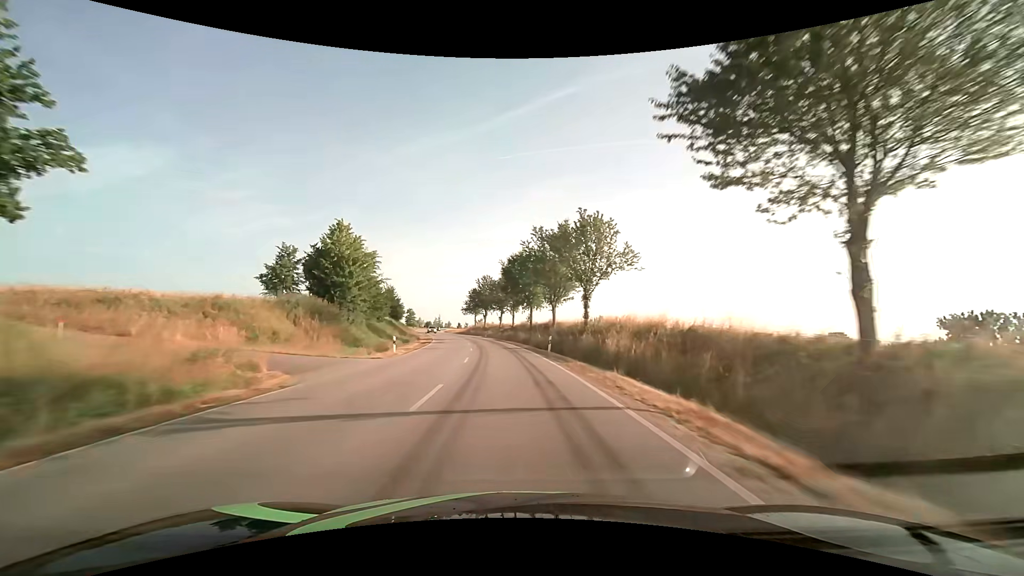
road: secondary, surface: asphalt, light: Day
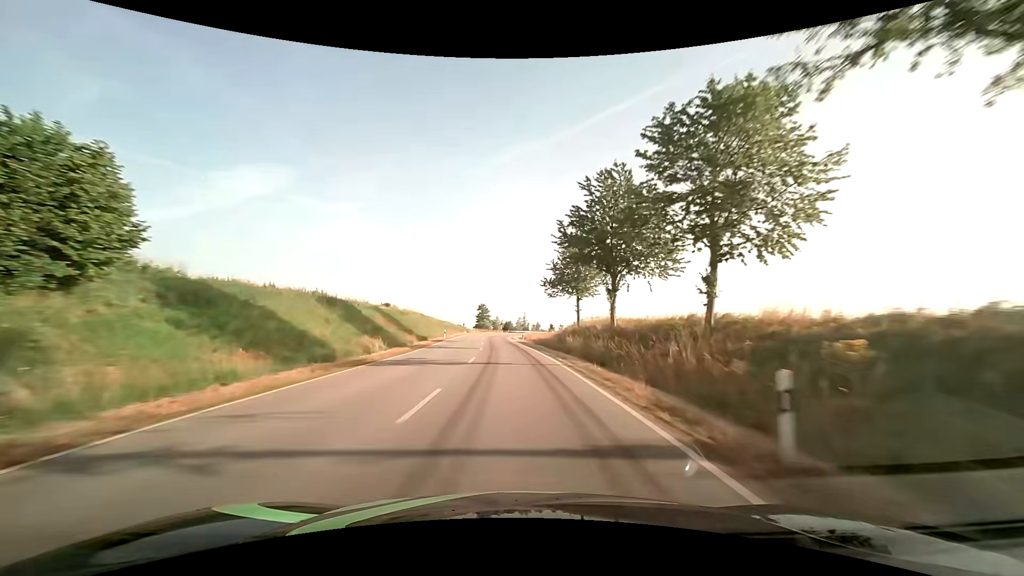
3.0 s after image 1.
(-6.6, +73.3) m; -11°
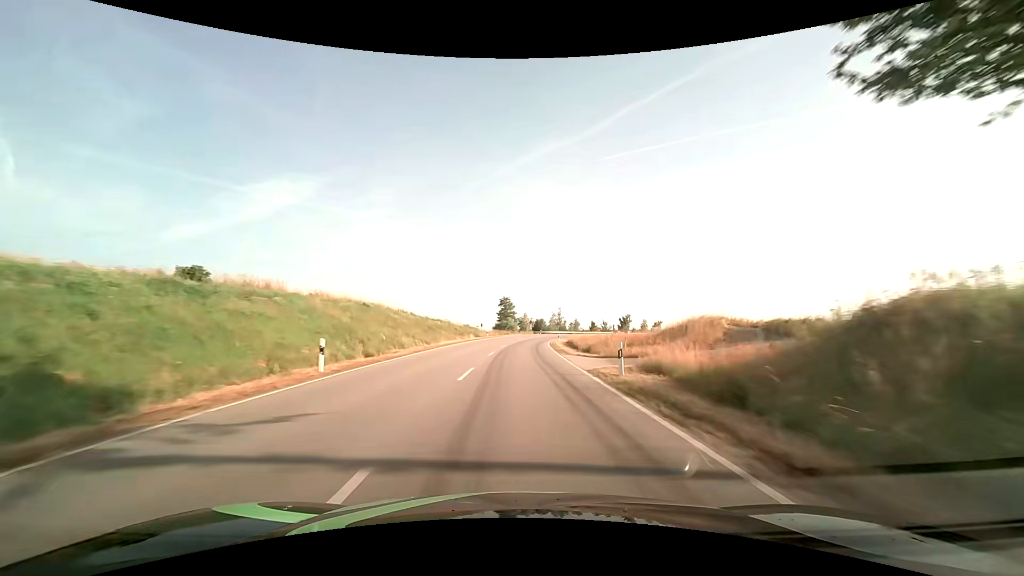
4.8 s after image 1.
(-1.7, +42.5) m; -4°
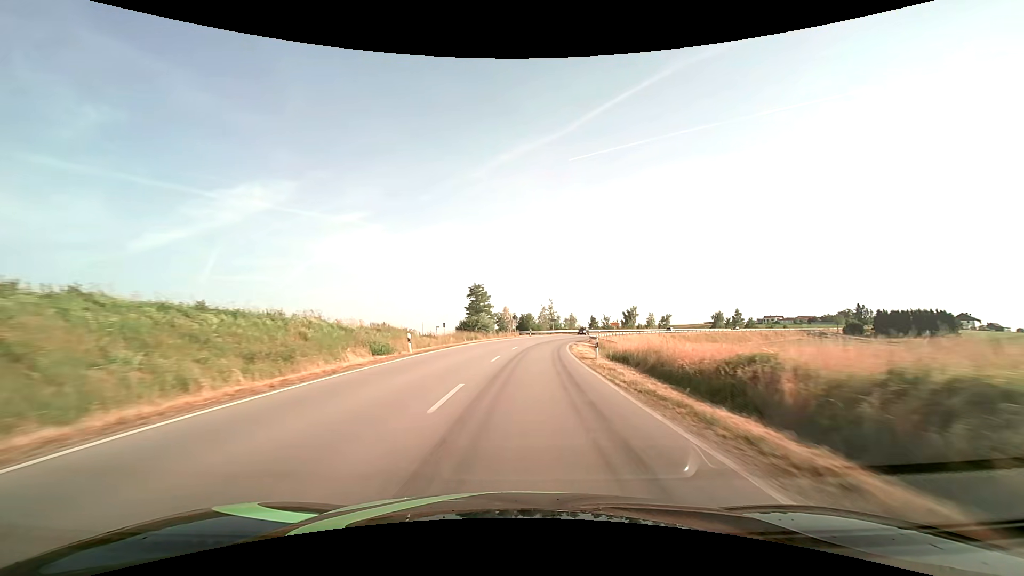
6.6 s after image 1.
(+0.3, +40.8) m; +2°
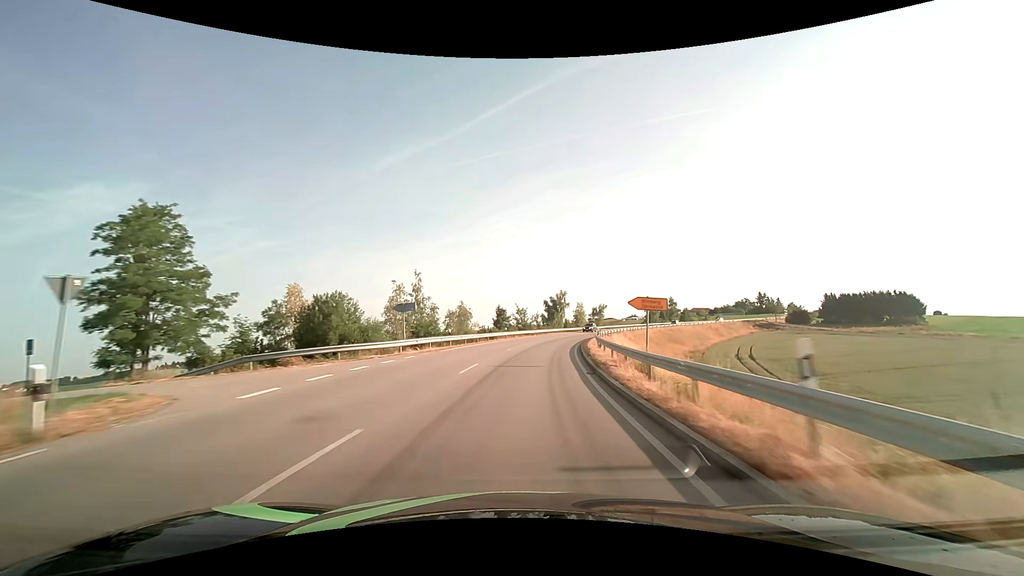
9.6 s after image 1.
(+6.7, +64.2) m; +13°
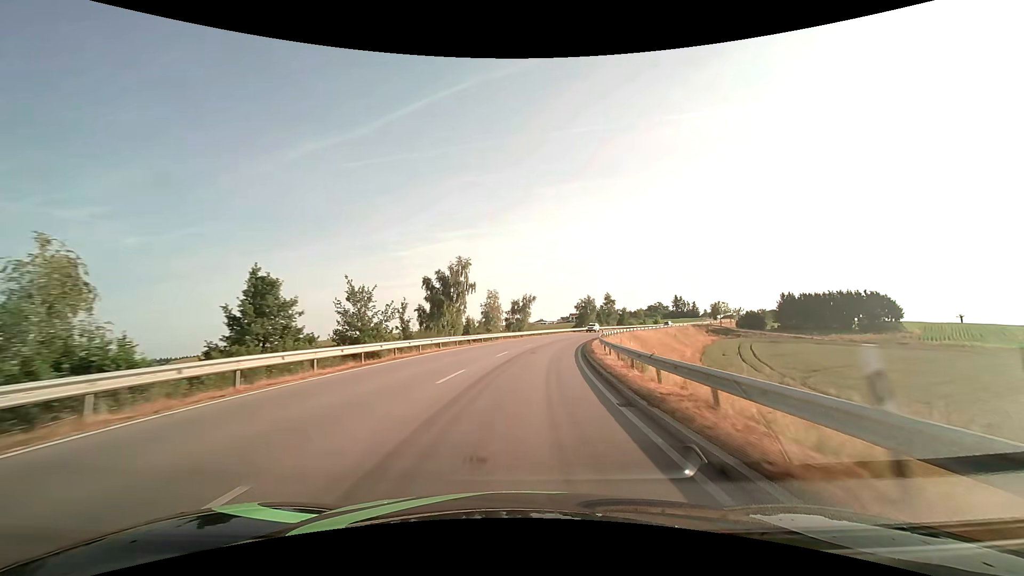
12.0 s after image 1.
(+4.7, +49.9) m; +11°
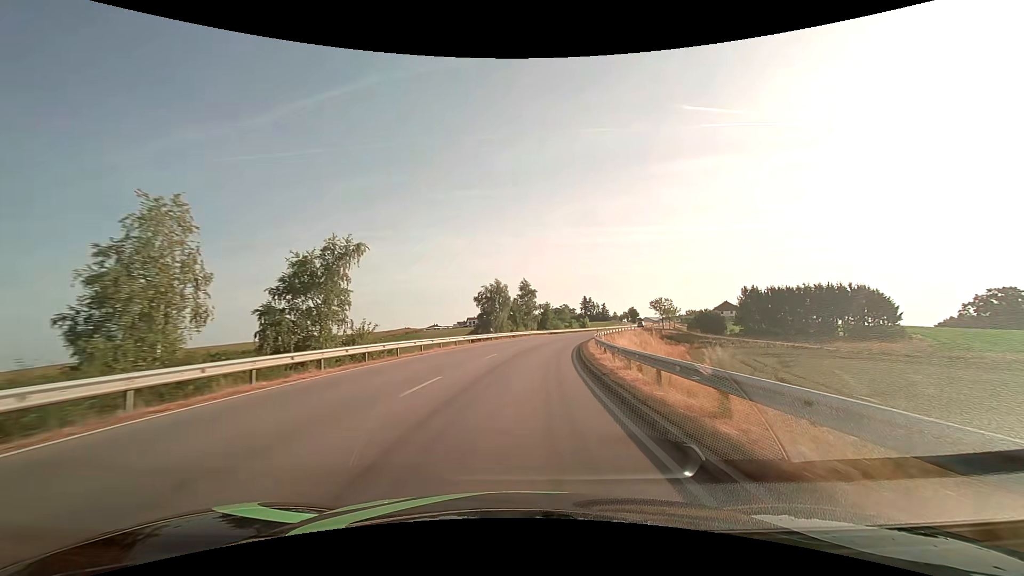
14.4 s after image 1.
(+5.2, +49.3) m; +12°
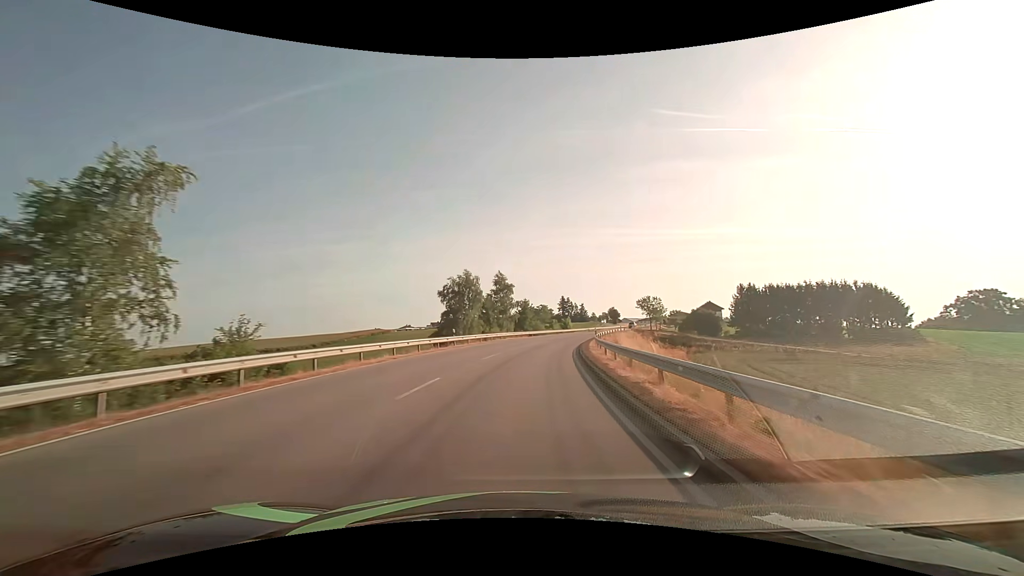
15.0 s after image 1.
(+0.3, +12.4) m; +3°
(0, +10) (+1, +20) (+2, +30) (+3, +40) (+5, +50) (+7, +59) (+10, +69) (+12, +79) (+15, +88) (+18, +98) m
